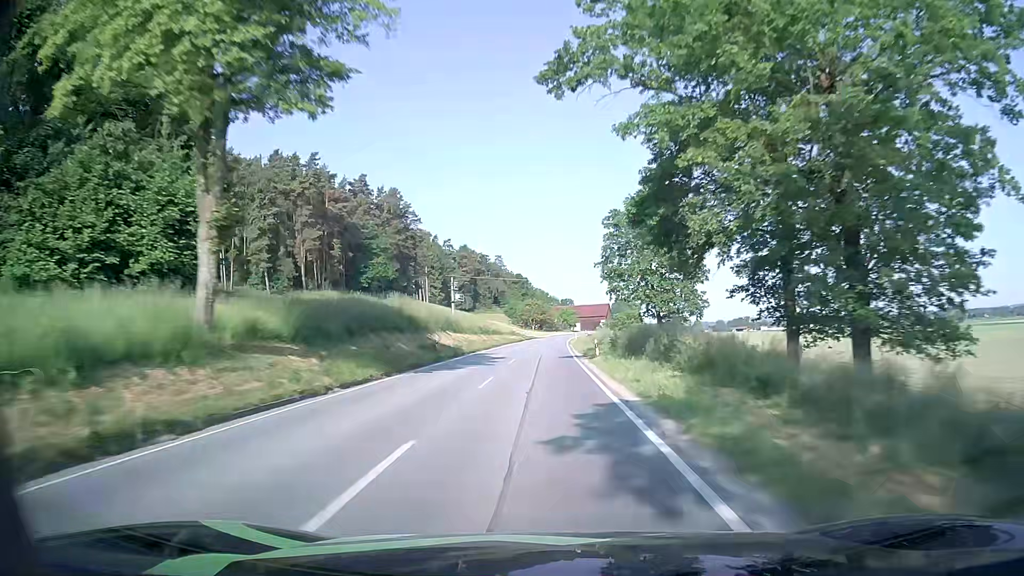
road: secondary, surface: asphalt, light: Day
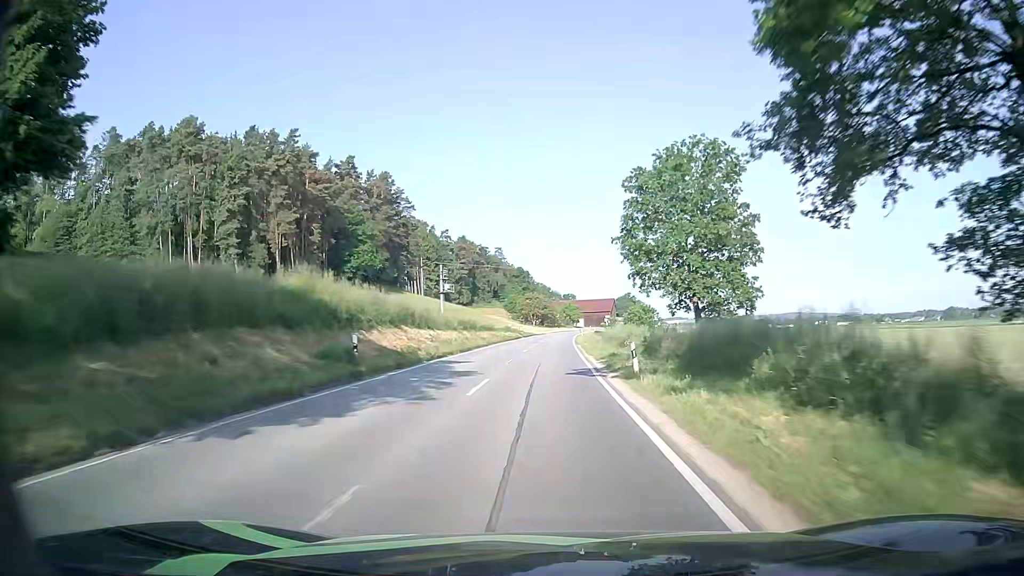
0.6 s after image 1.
(-0.1, +14.1) m; 0°
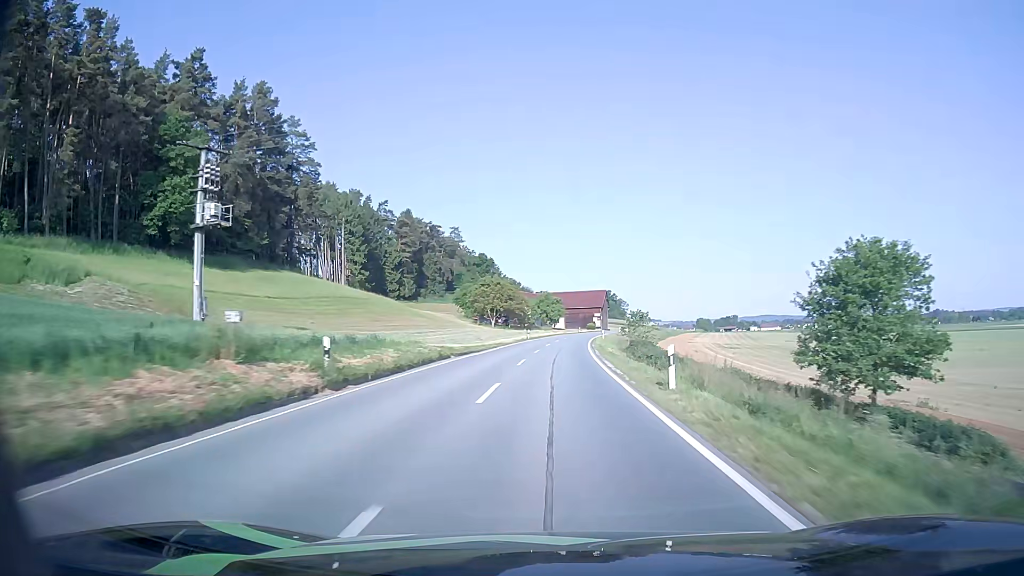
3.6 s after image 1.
(+0.6, +68.7) m; +2°
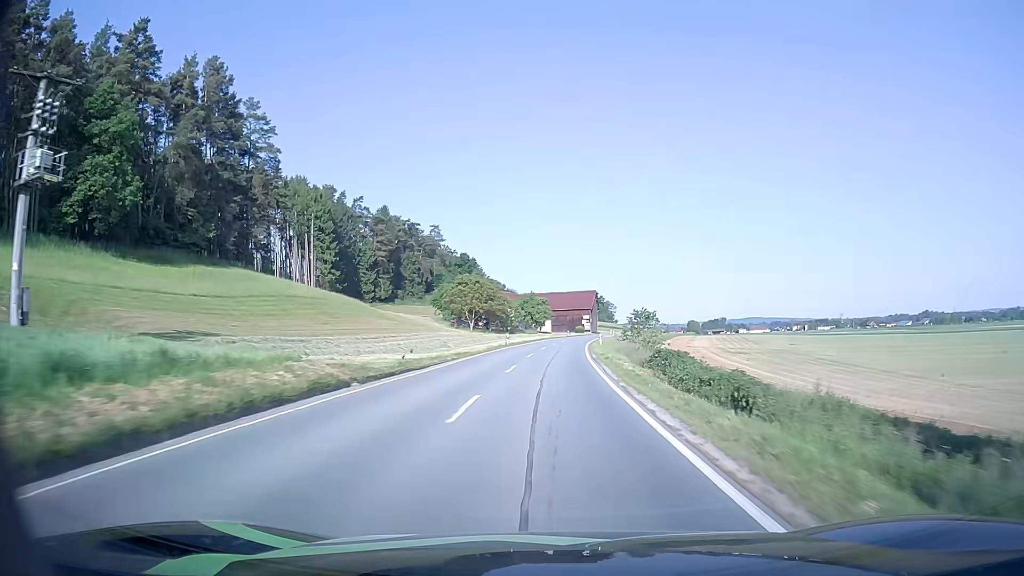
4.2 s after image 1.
(+0.2, +13.7) m; +2°
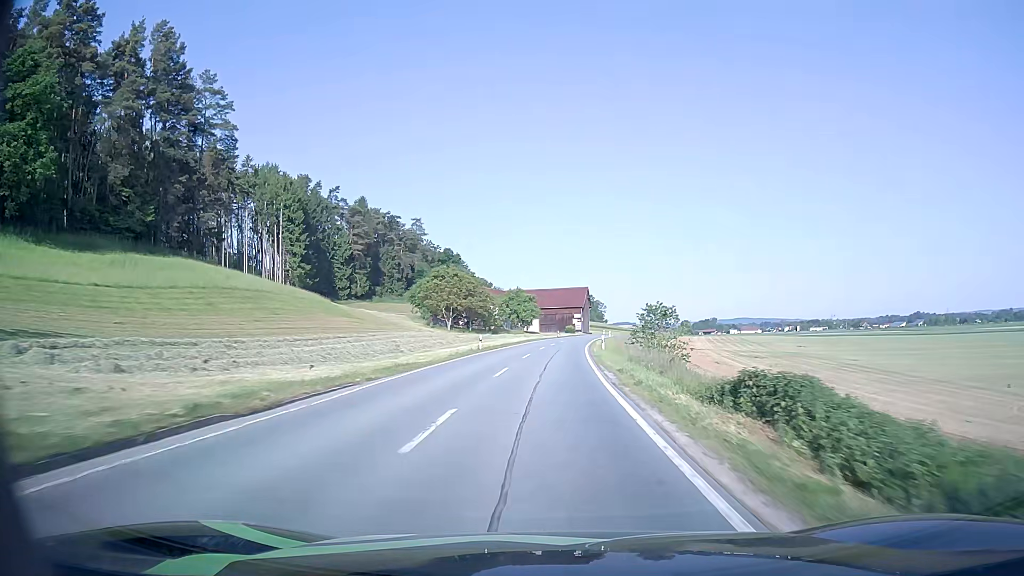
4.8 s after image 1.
(+0.1, +13.7) m; +1°
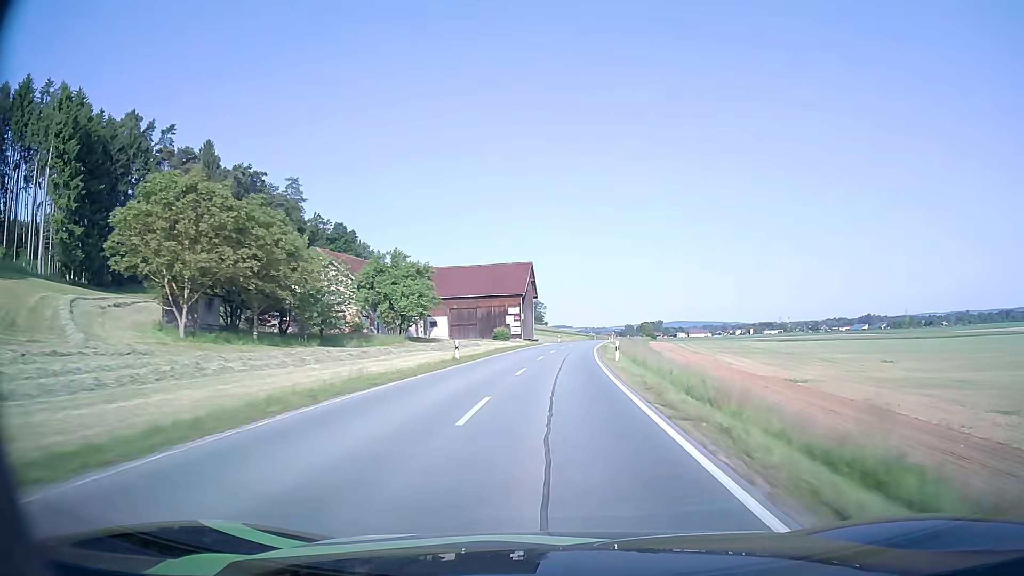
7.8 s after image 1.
(+2.5, +66.8) m; +5°
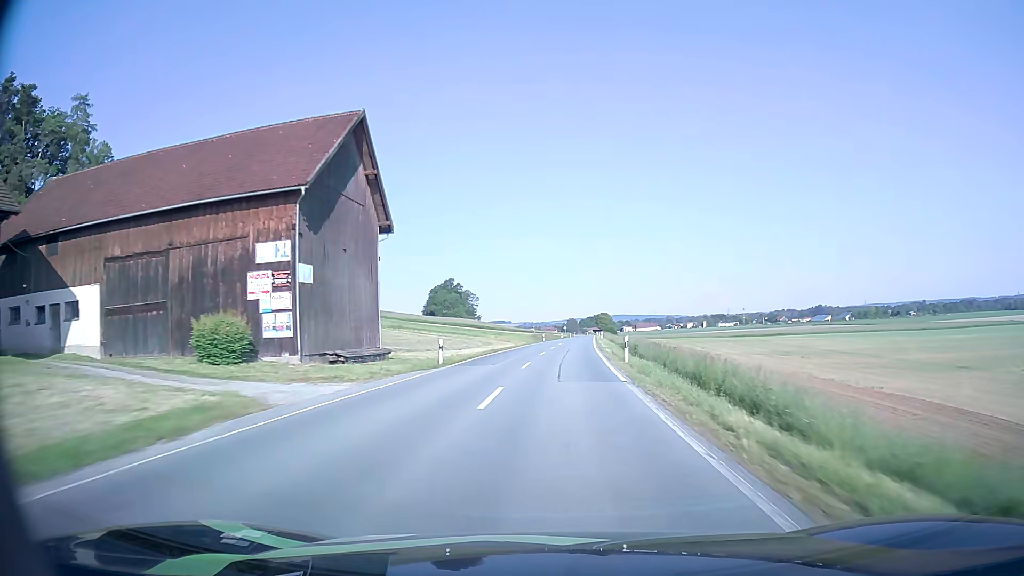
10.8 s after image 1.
(+3.3, +67.3) m; +5°
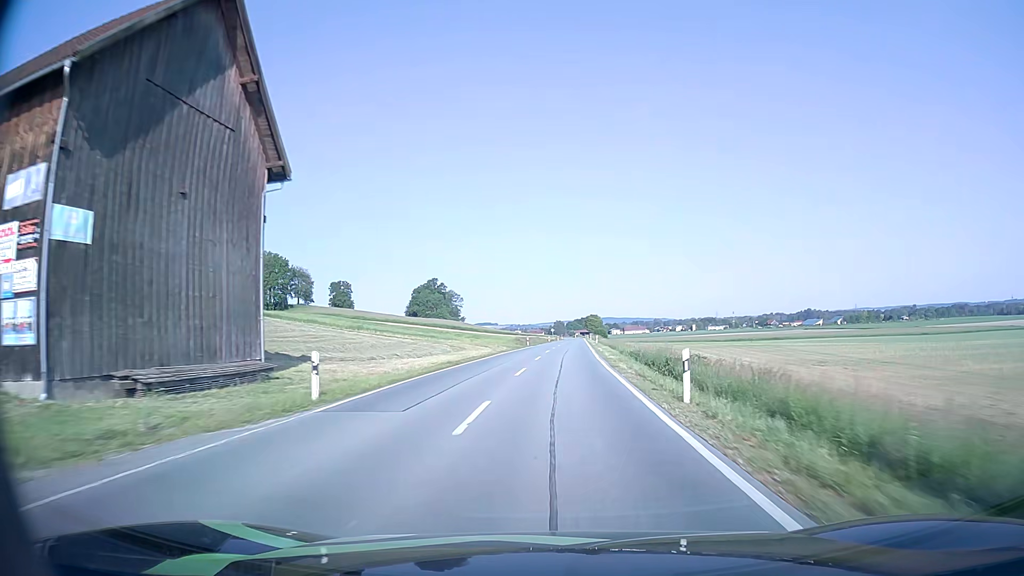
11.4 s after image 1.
(+0.1, +13.7) m; +1°
(0, +10) (0, +20) (+1, +30) (+1, +40) (+2, +50) (+2, +60) (+2, +70) (+3, +80) (+3, +90) (+4, +100) m
